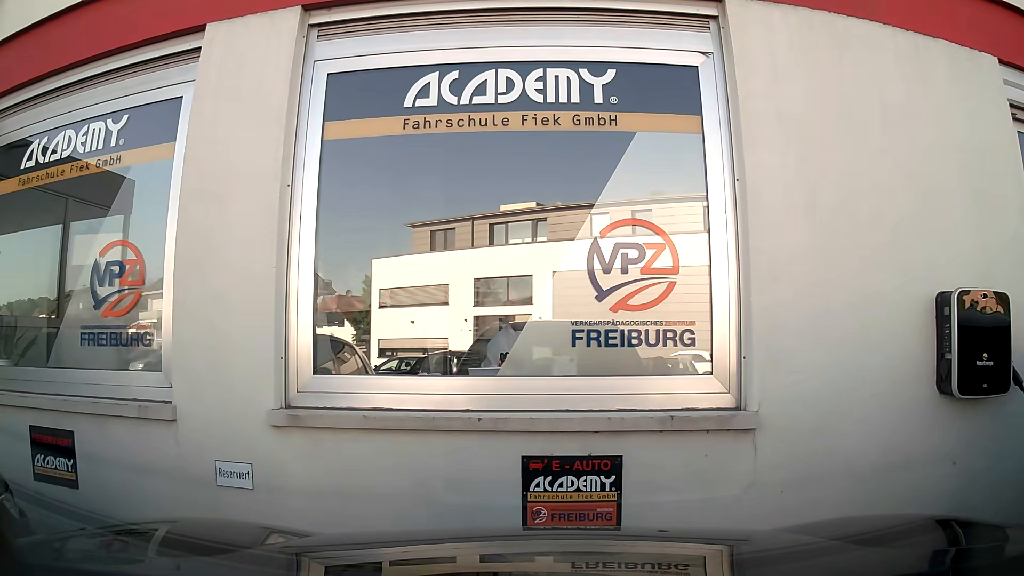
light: Day
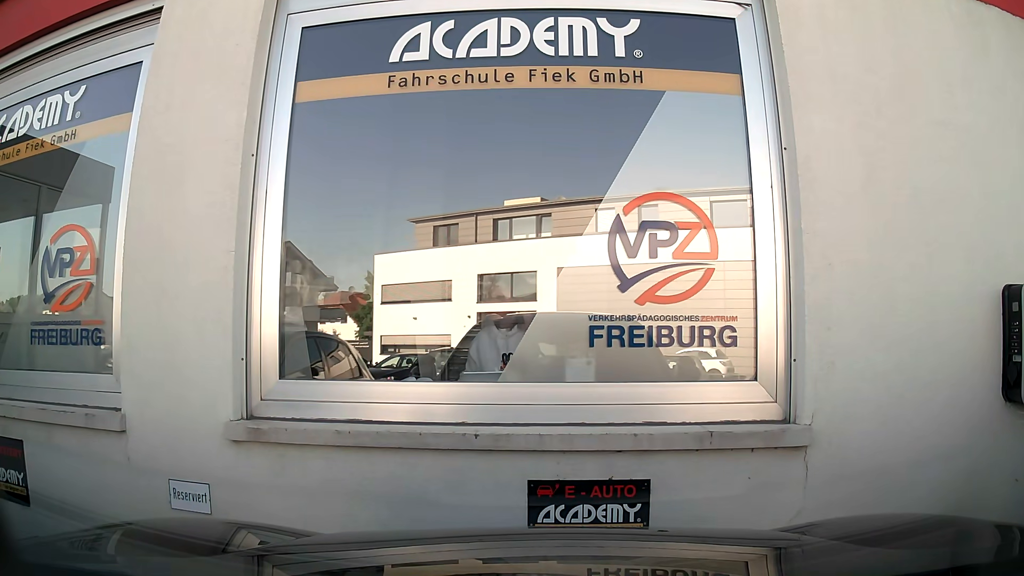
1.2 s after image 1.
(0.0, +0.5) m; 0°
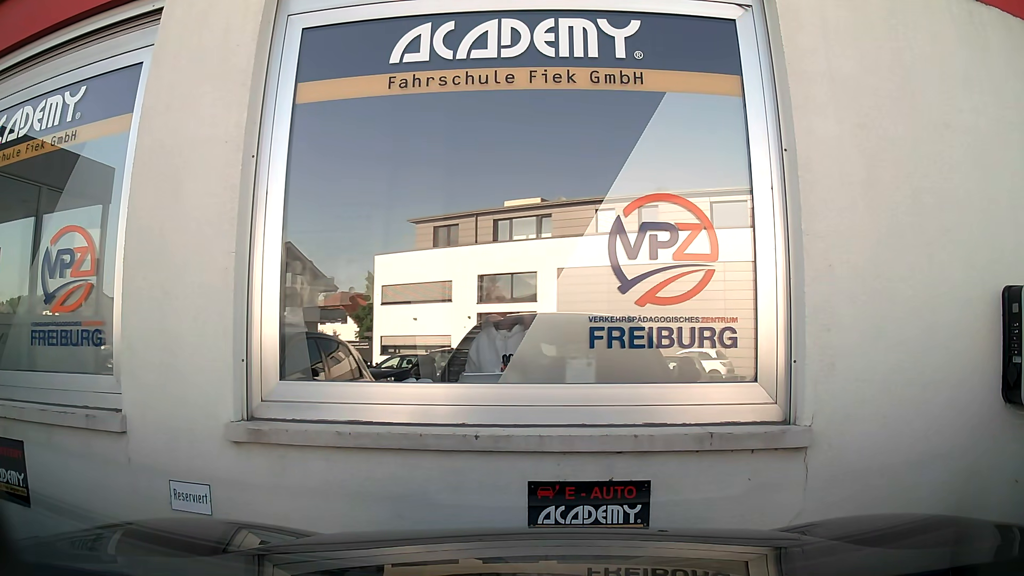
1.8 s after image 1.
(0.0, +0.1) m; 0°
